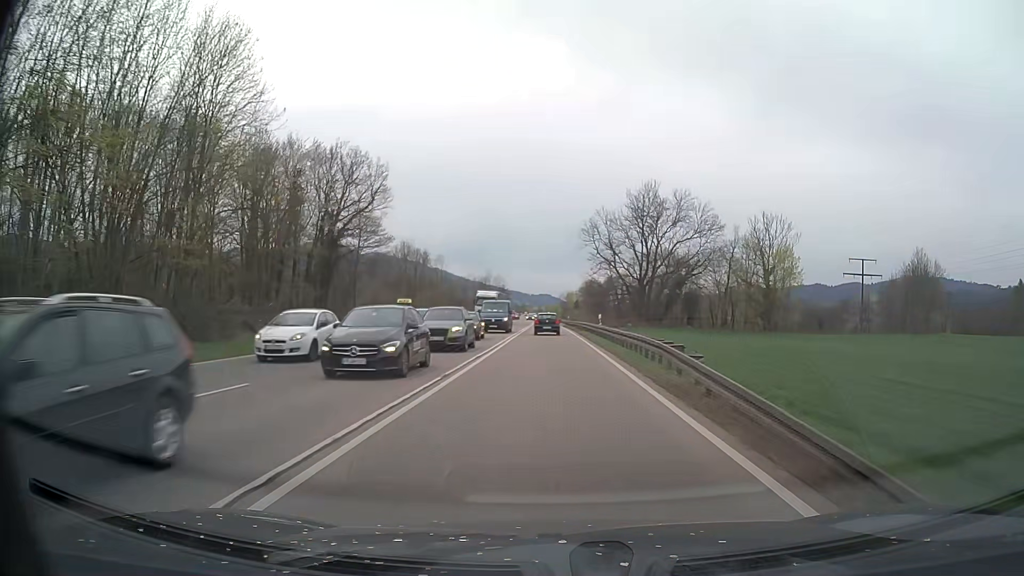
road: trunk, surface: asphalt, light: Day
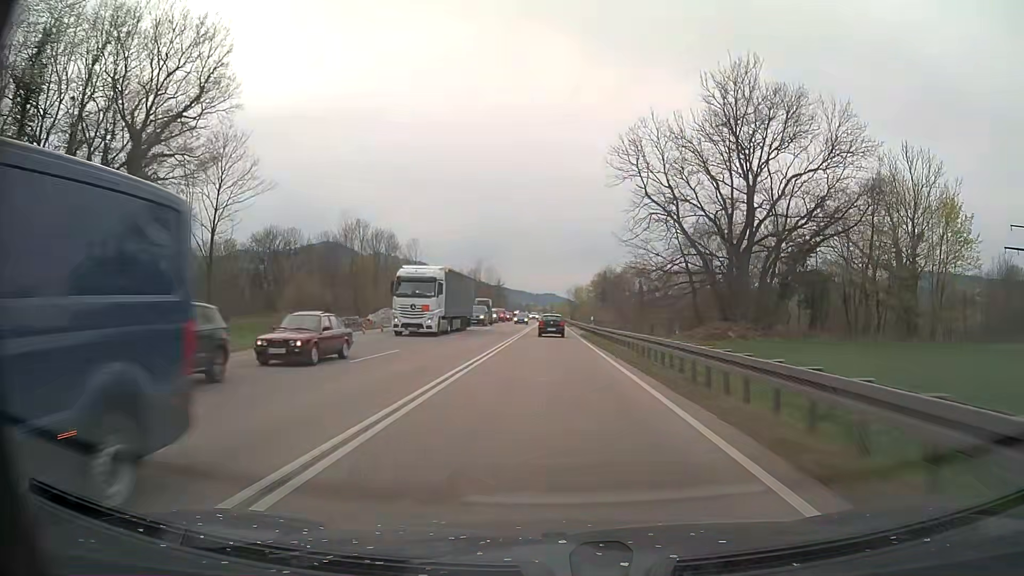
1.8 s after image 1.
(-0.1, +42.1) m; 0°
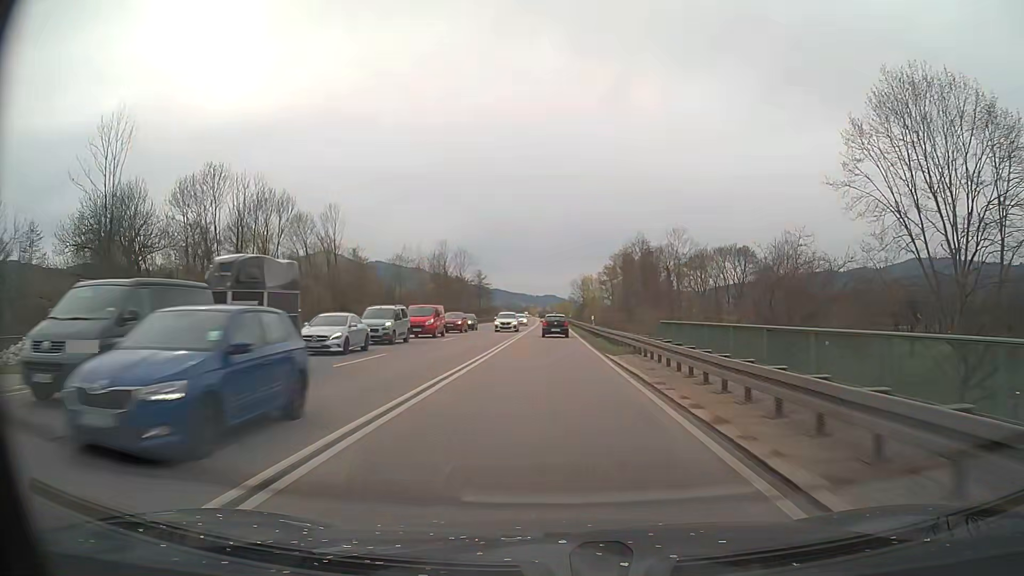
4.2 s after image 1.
(-0.1, +55.4) m; 0°
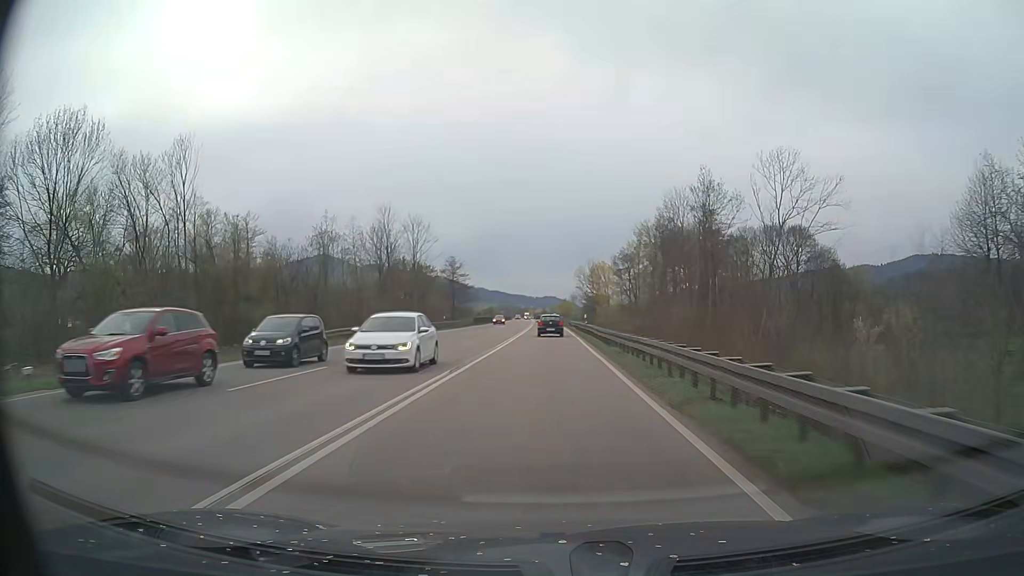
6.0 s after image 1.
(+0.1, +41.6) m; 0°
(0, +10) (0, +20) (0, +30) (0, +40) (0, +50) (0, +60) (-1, +70) (-1, +80) (-1, +90) (-1, +100) m
